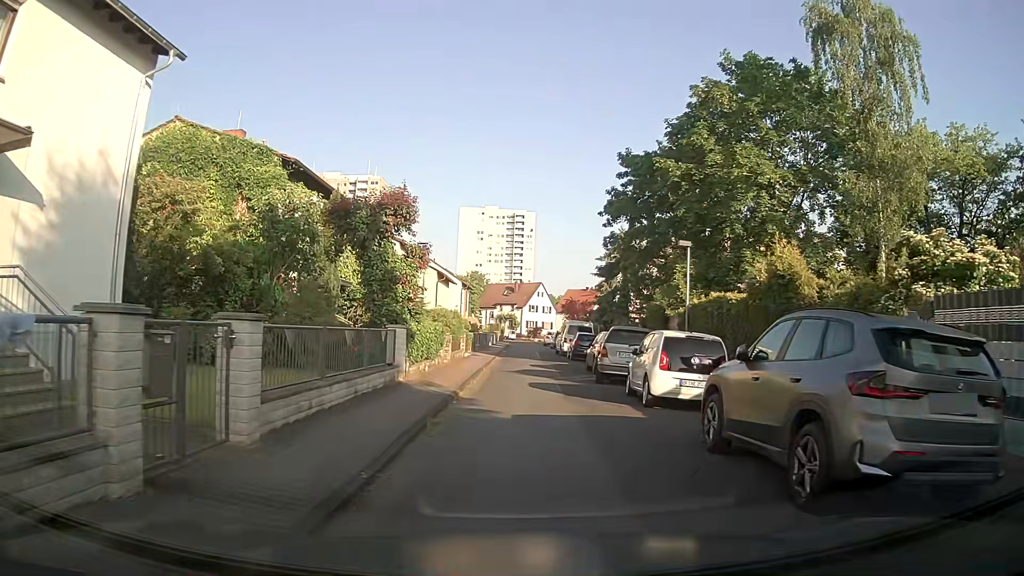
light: Day
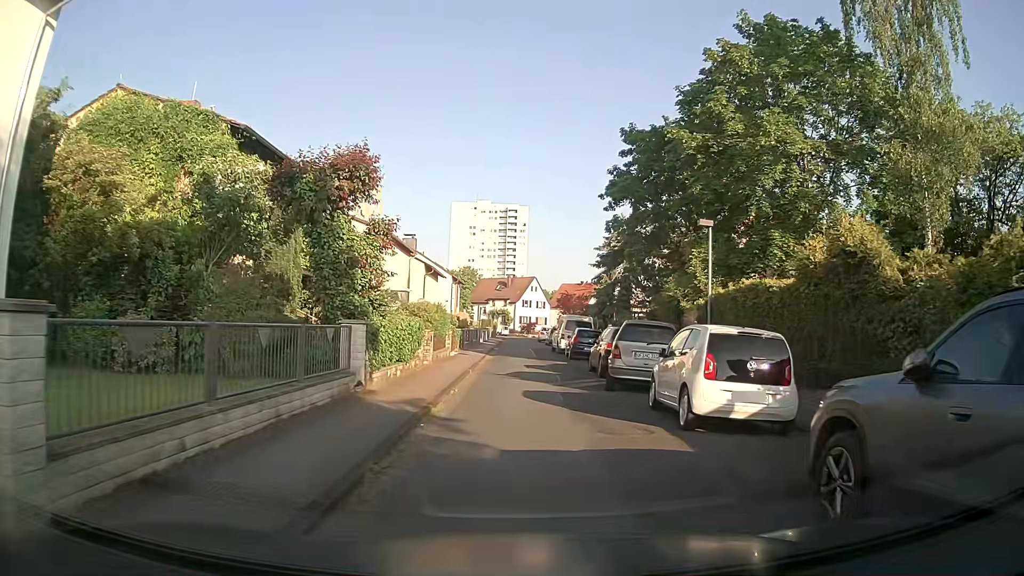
(0.0, +3.5) m; +1°
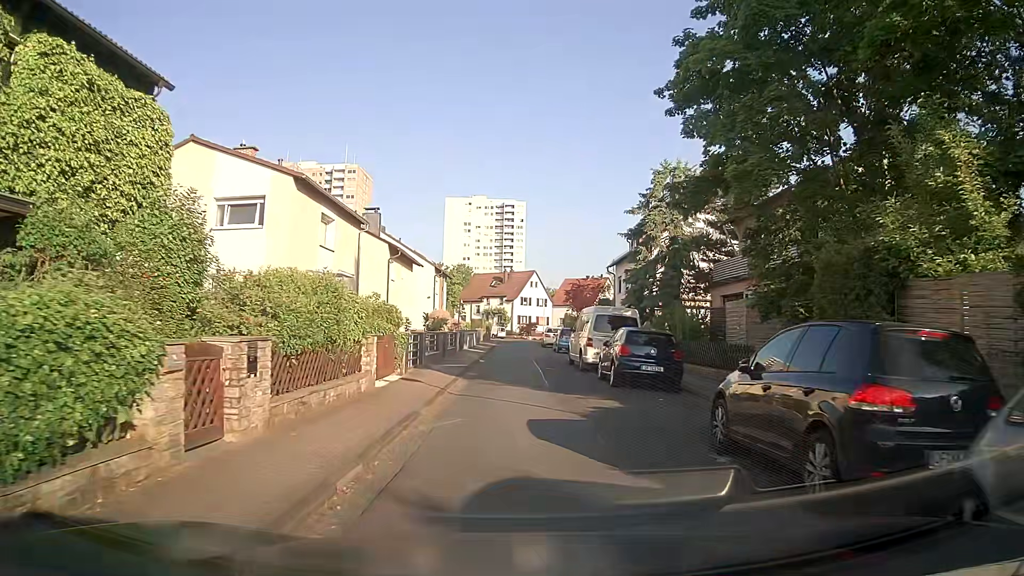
(0.0, +14.5) m; 0°
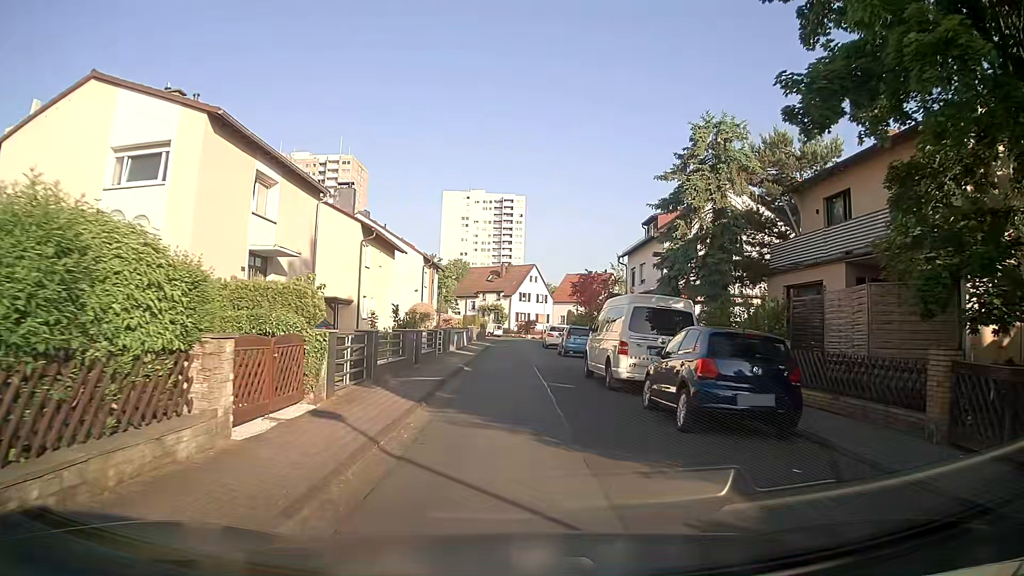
(0.0, +7.1) m; 0°
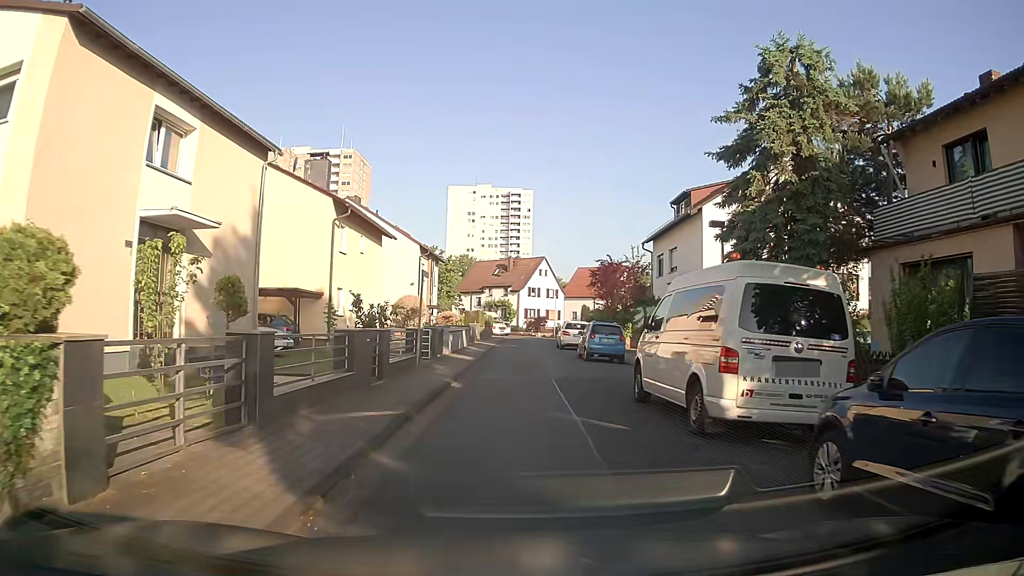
(-0.1, +6.6) m; -1°
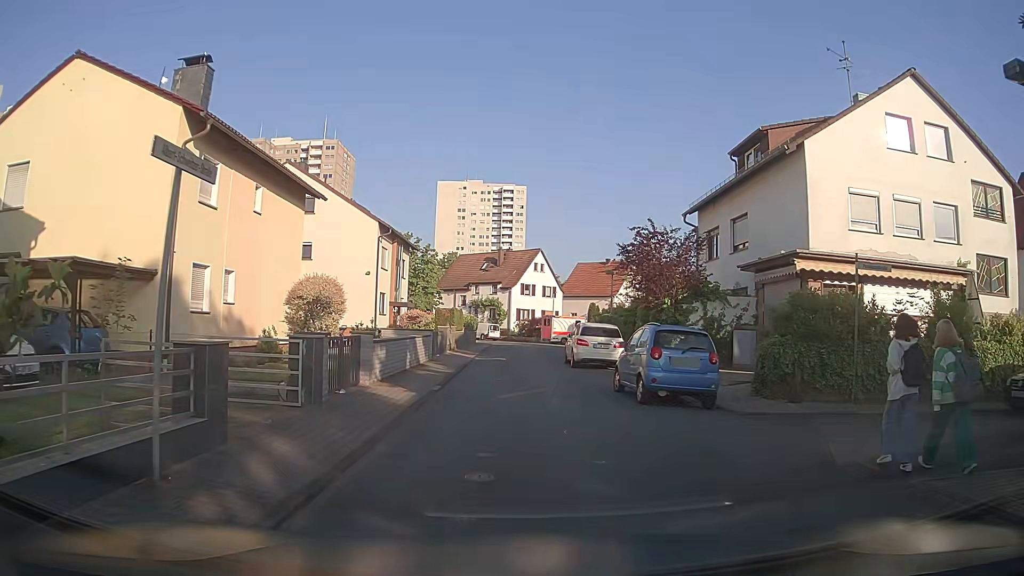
(+0.1, +12.7) m; +1°
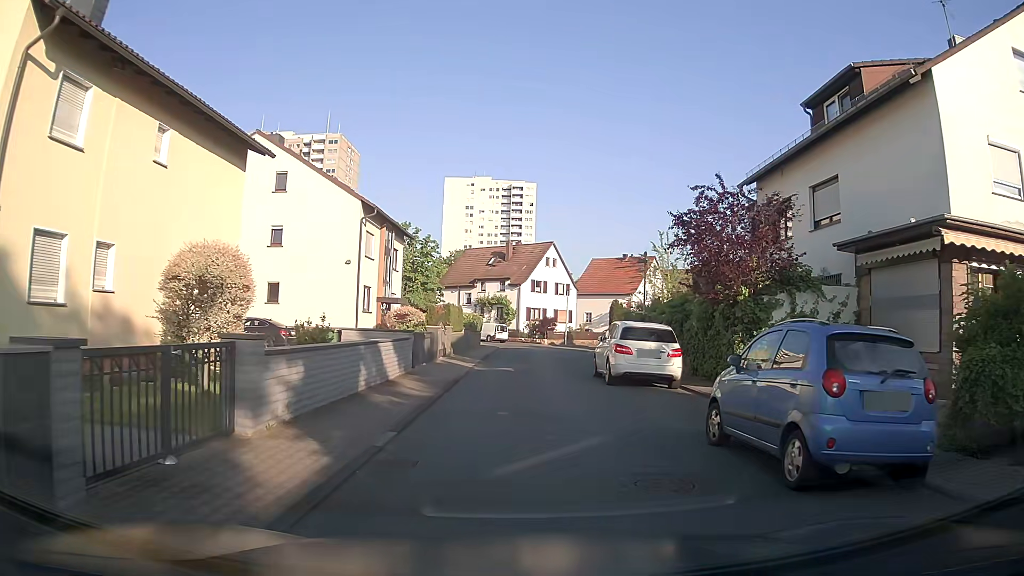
(-0.1, +7.0) m; 0°
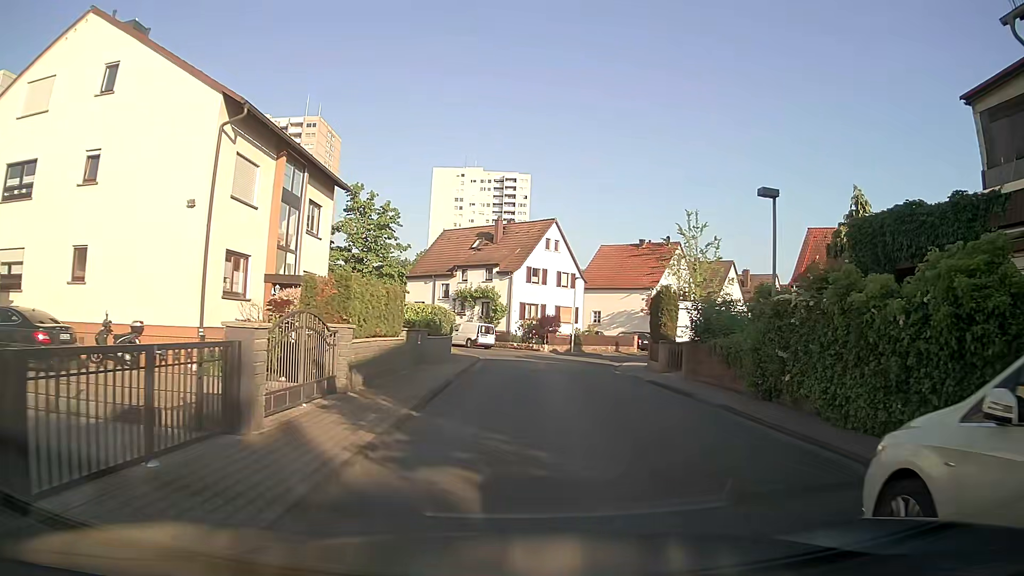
(-0.2, +16.1) m; -1°
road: residential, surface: asphalt
(+1, +10) (+3, +20) (+3, +30) (+1, +39) (-5, +47) (-12, +54) (-19, +61) (-26, +69) (-33, +76) (-40, +84) m
